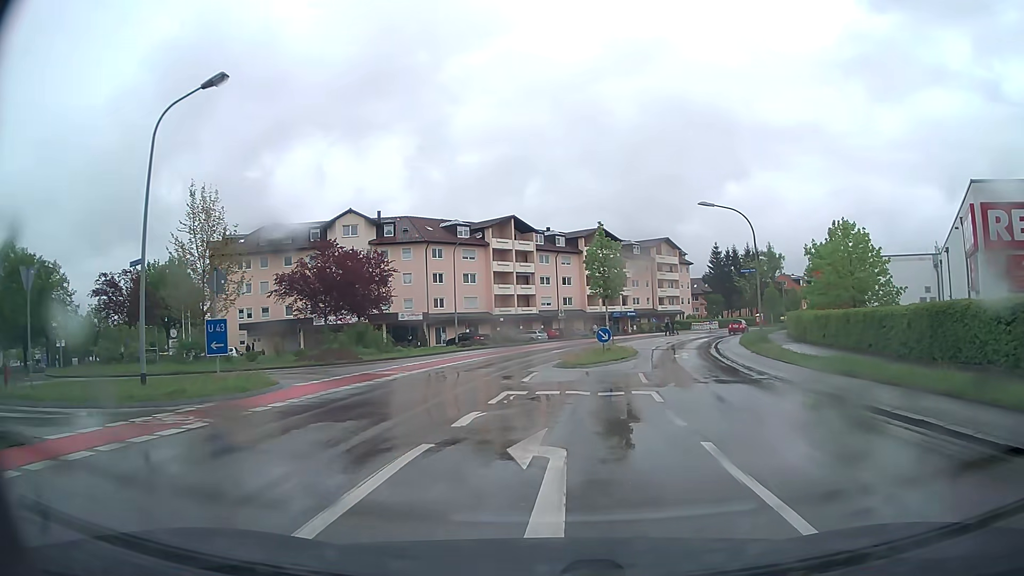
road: secondary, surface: asphalt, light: Day
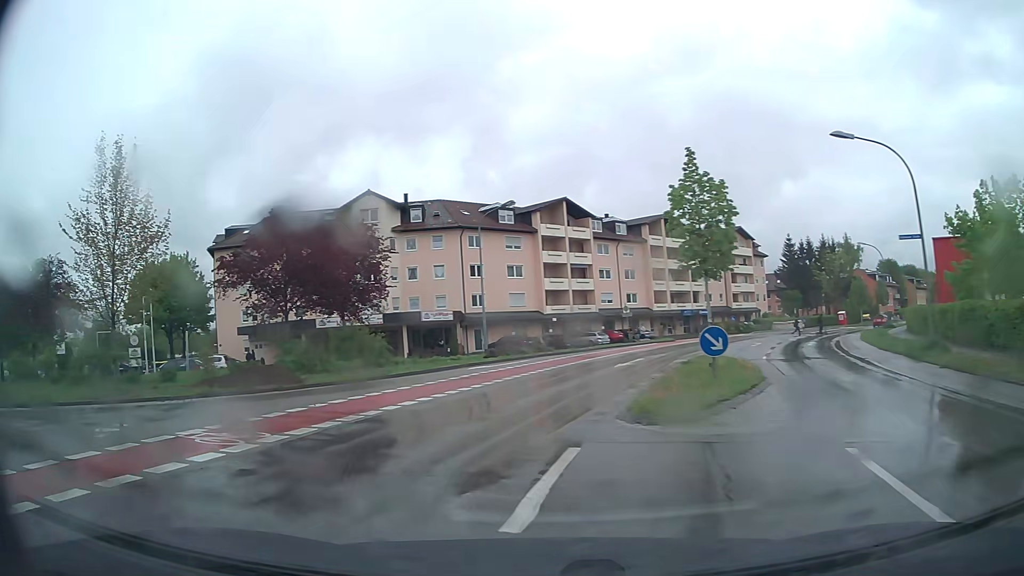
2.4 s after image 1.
(+0.3, +12.4) m; -4°
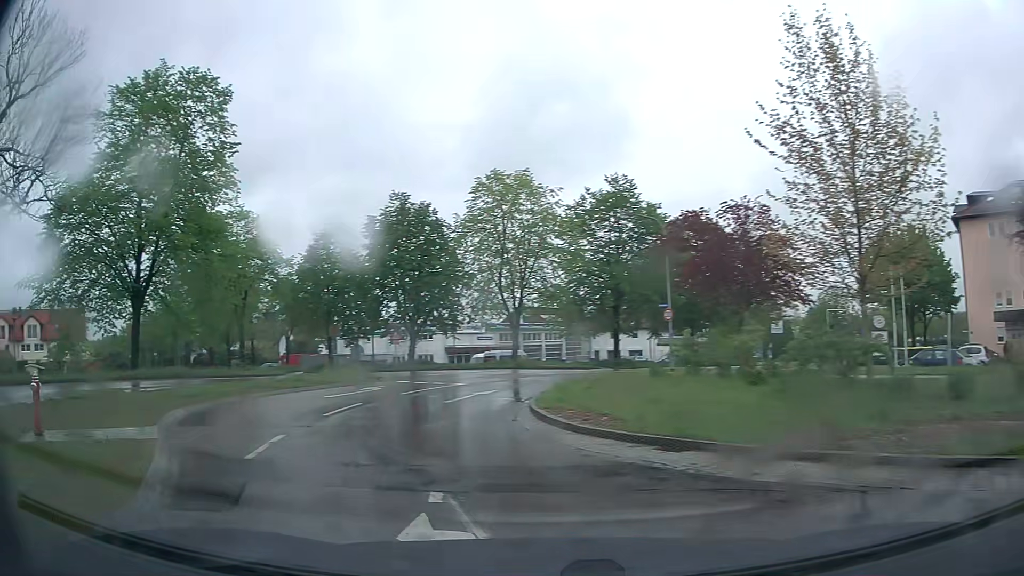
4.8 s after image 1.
(-5.3, +9.0) m; -62°
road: tertiary
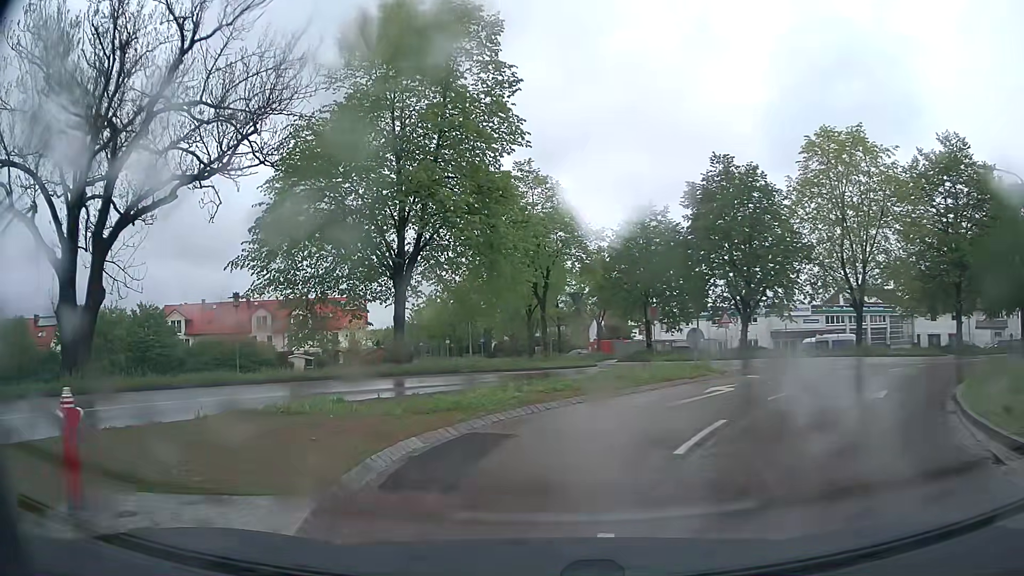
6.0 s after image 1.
(-1.7, +5.8) m; -28°
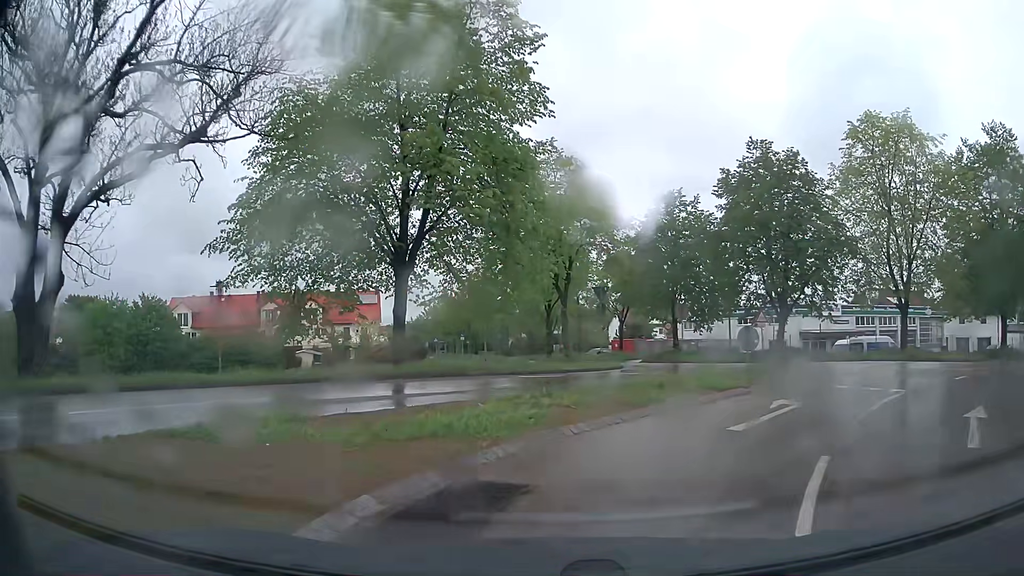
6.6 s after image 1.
(-0.1, +3.2) m; -2°
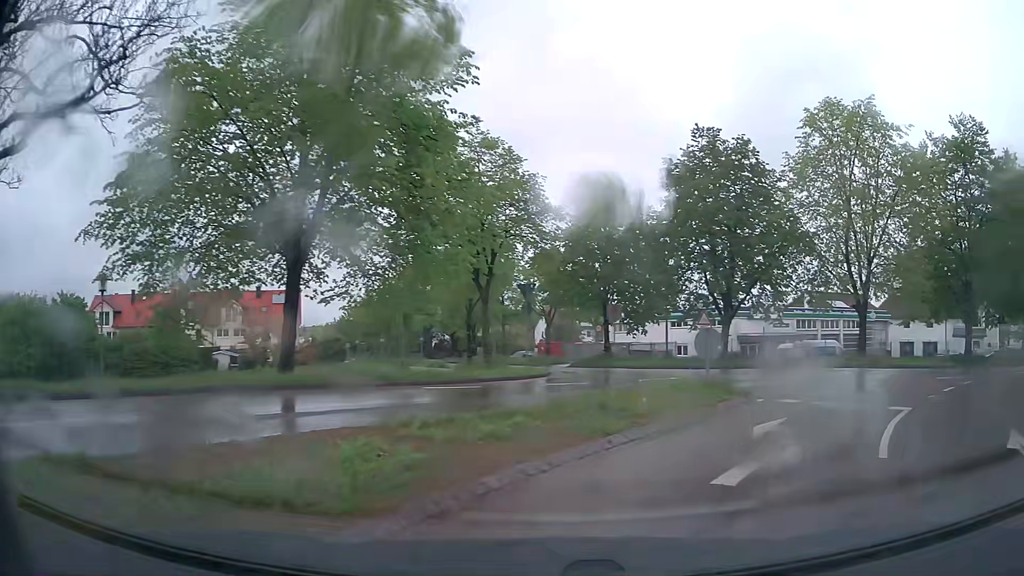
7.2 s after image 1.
(+0.1, +3.2) m; +6°
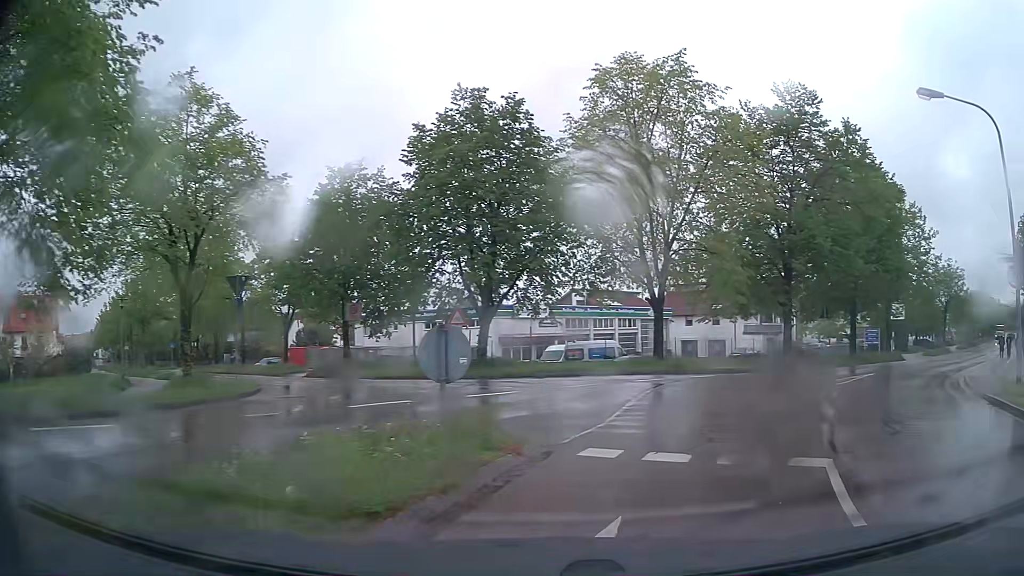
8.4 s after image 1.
(+1.0, +5.9) m; +20°
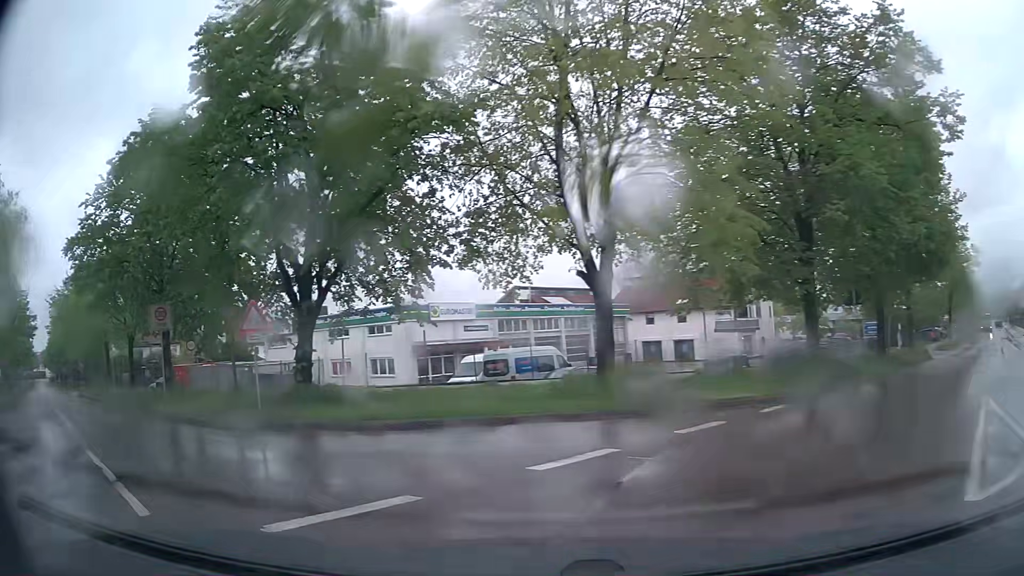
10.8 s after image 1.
(+2.4, +11.9) m; +5°
(-4, +9) (-11, +16) (-18, +23) (-25, +30) (-32, +37) (-39, +44) (-46, +51) (-54, +58) (-61, +65) (-68, +72) m
